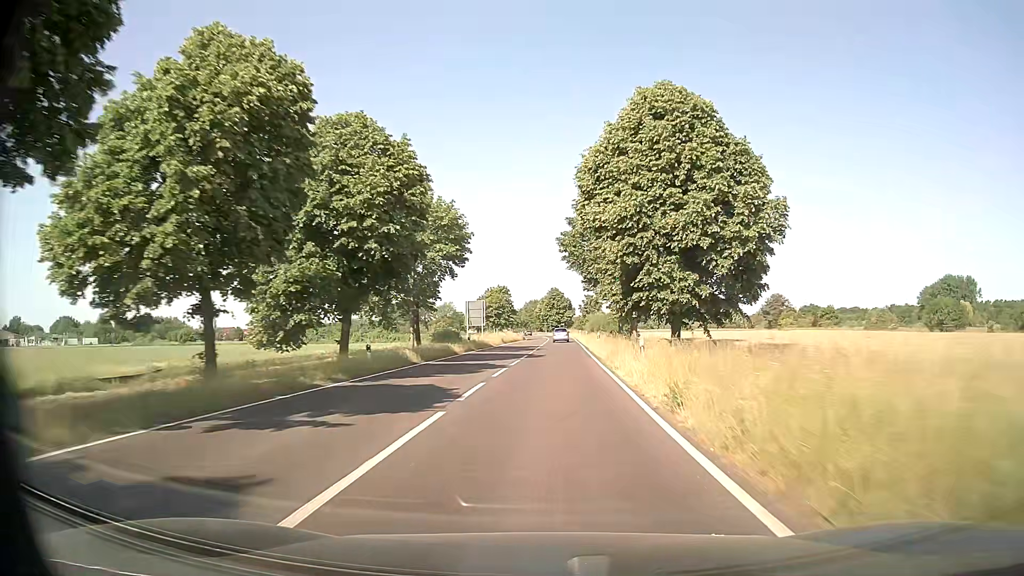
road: primary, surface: asphalt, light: Day
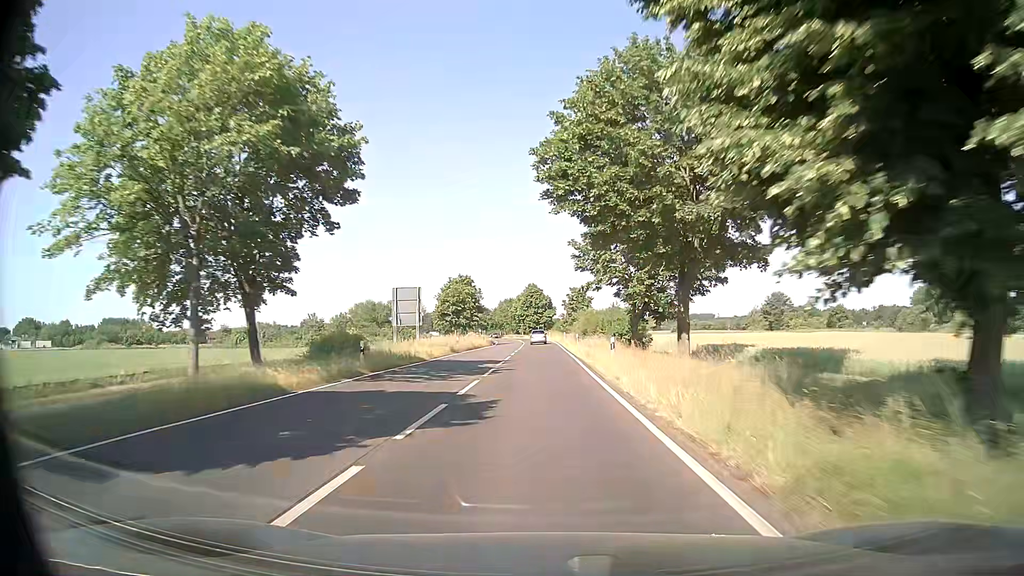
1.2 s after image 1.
(+0.5, +22.5) m; +2°
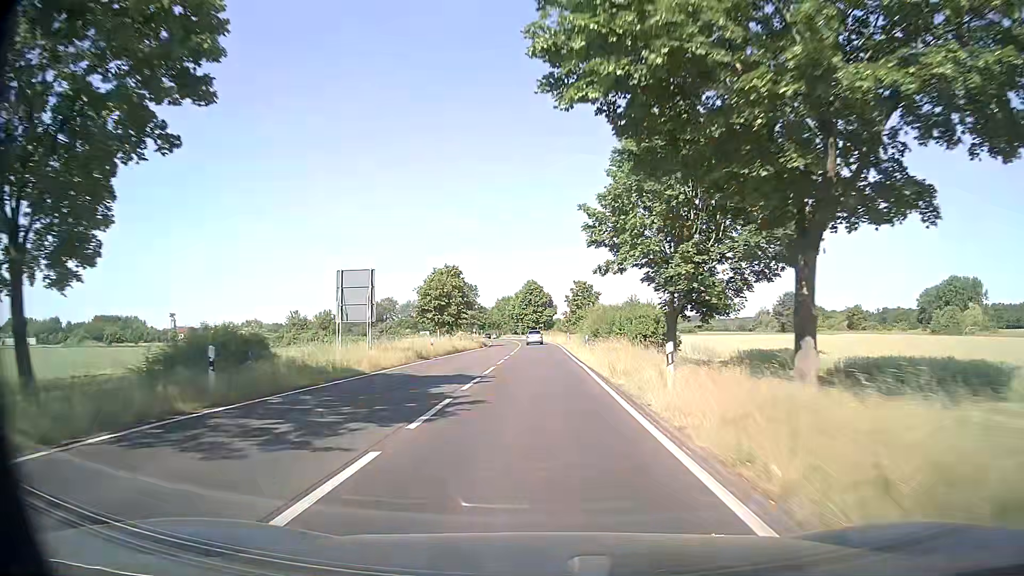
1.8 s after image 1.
(0.0, +11.3) m; -1°
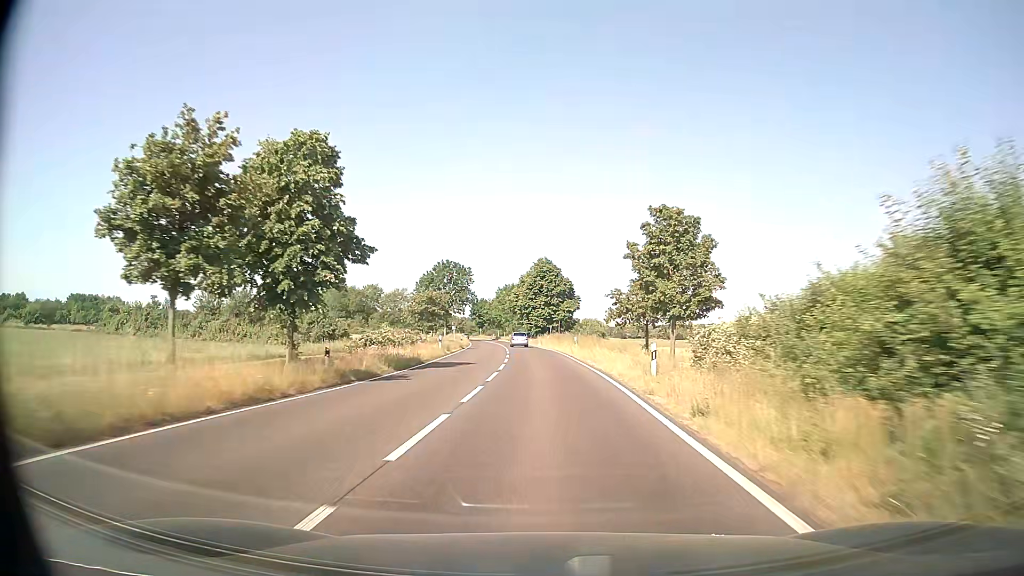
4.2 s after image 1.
(-0.1, +45.1) m; -1°
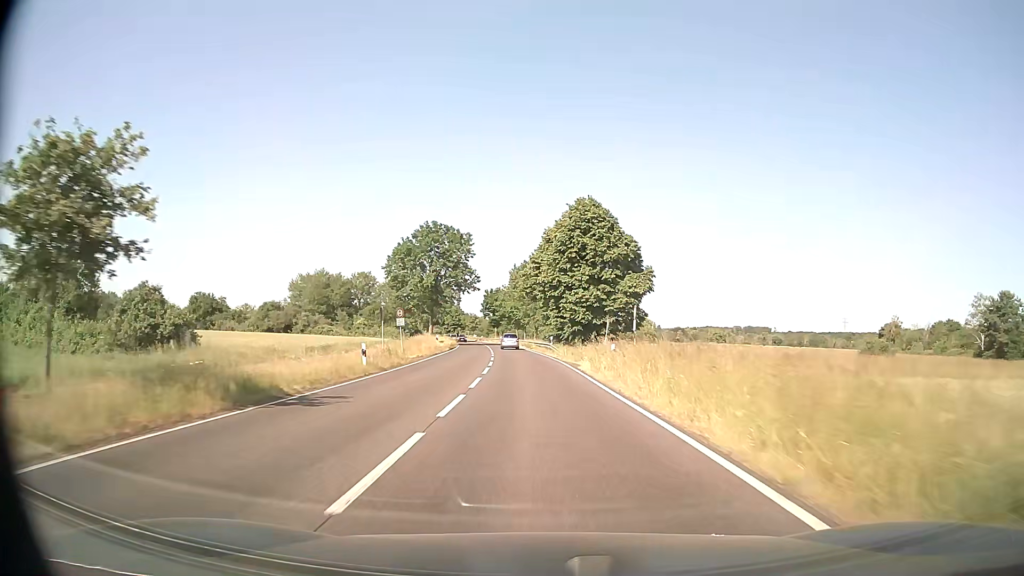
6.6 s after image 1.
(-0.7, +45.1) m; -2°
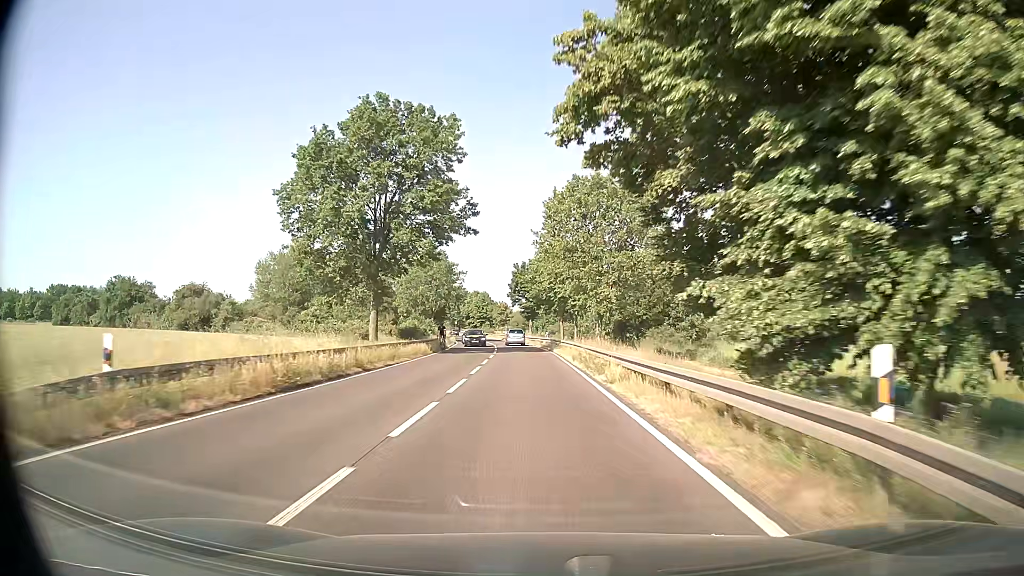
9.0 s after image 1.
(-1.5, +45.1) m; -4°
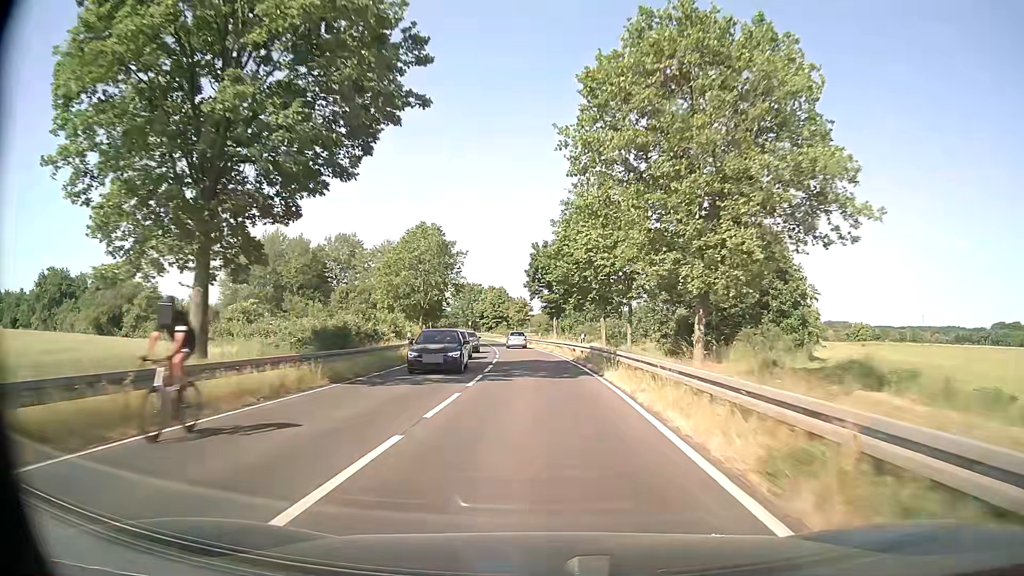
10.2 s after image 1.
(-0.4, +22.6) m; -2°
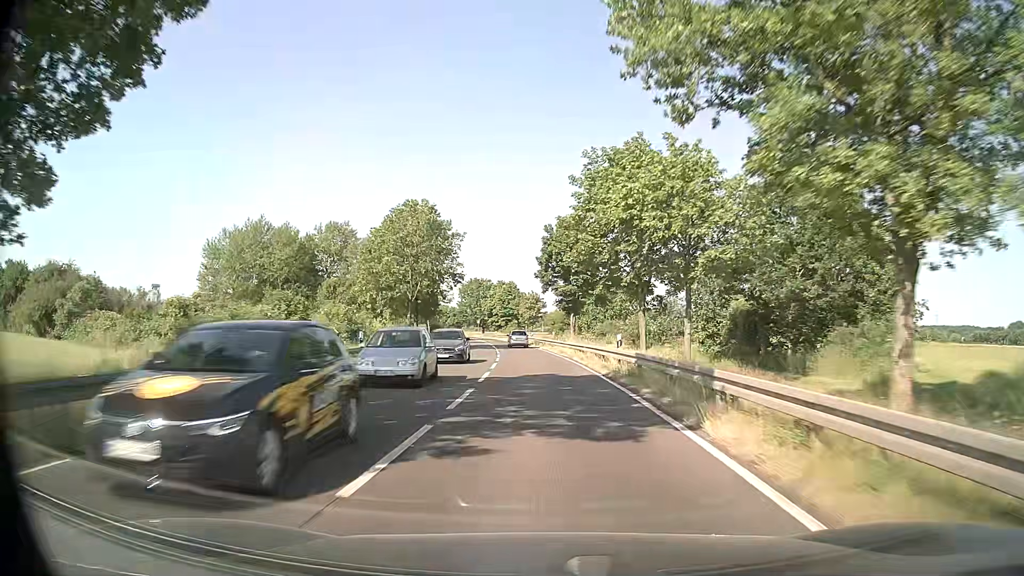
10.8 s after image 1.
(-0.1, +11.3) m; -1°
(0, +10) (0, +20) (-1, +30) (-1, +40) (-2, +50) (-3, +60) (-4, +70) (-5, +80) (-7, +90) (-8, +100) m
